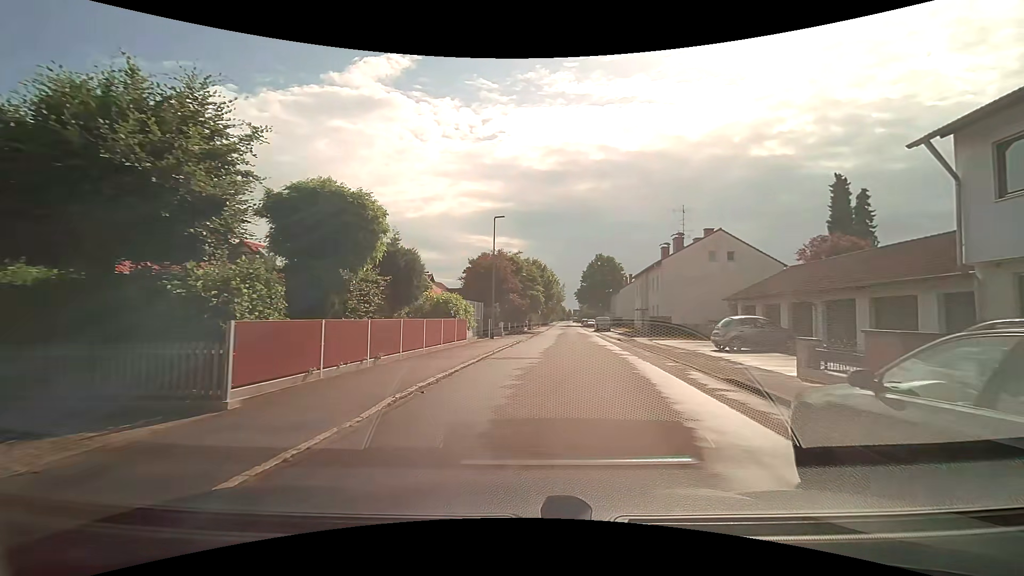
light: Day
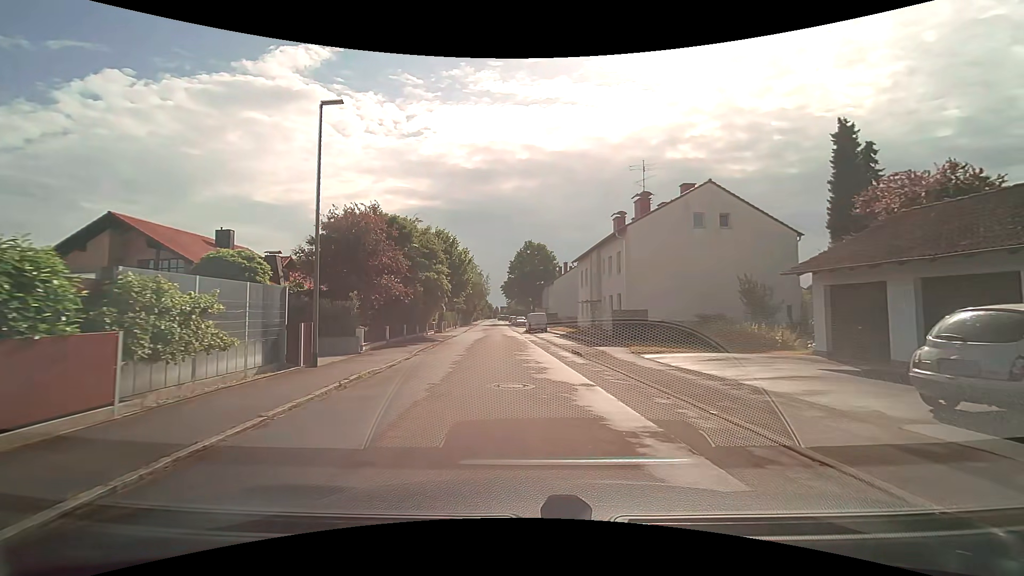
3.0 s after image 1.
(+1.6, +16.9) m; +9°
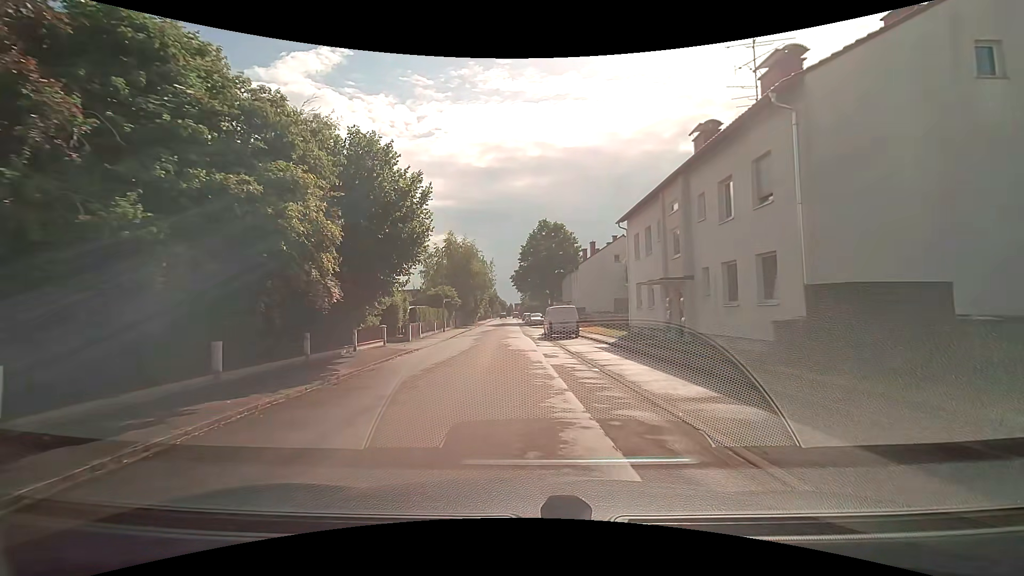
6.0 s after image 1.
(-0.2, +18.9) m; -2°
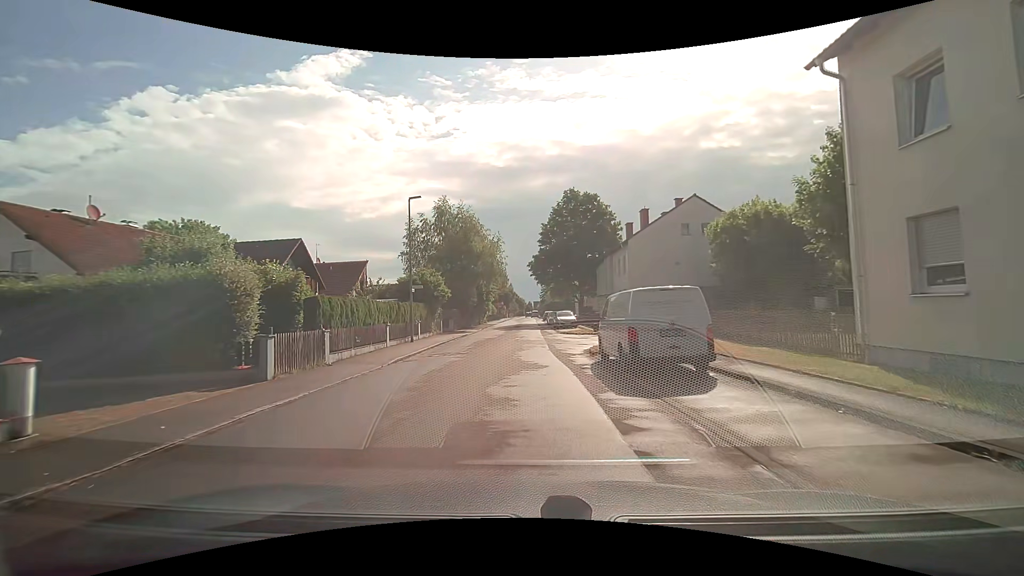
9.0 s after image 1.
(-0.6, +18.8) m; -3°
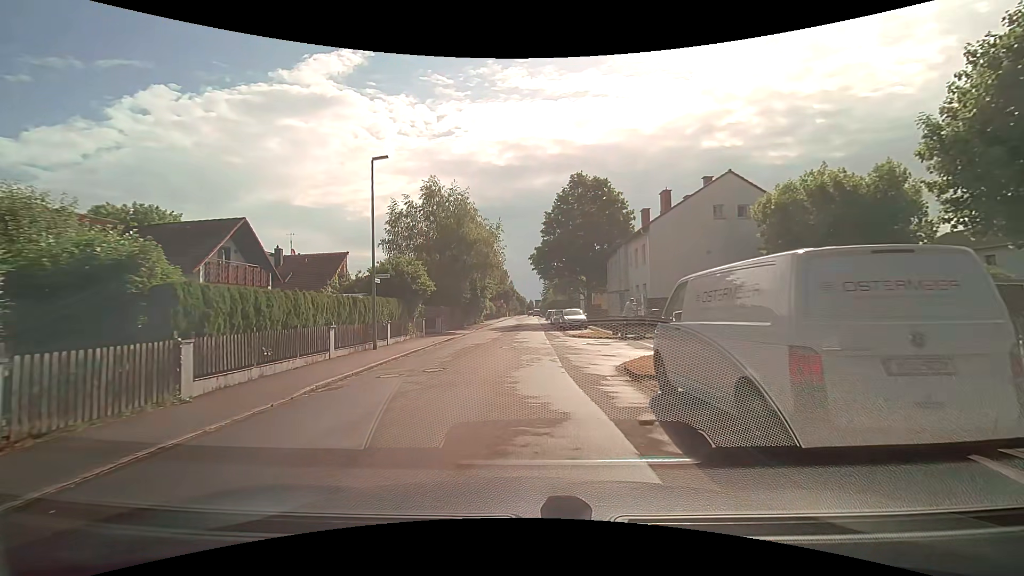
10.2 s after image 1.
(+0.1, +6.4) m; +1°
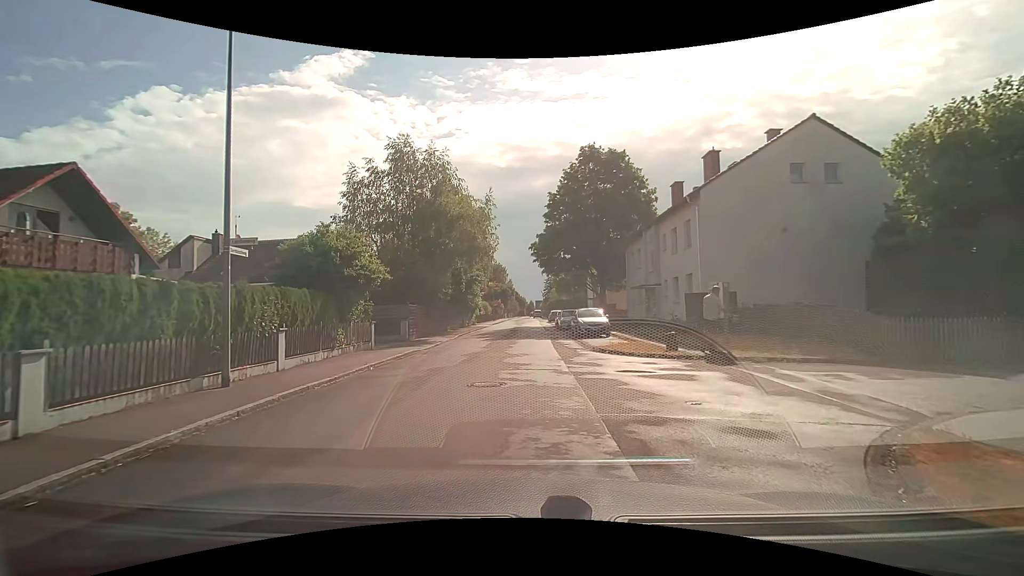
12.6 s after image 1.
(0.0, +9.5) m; +1°
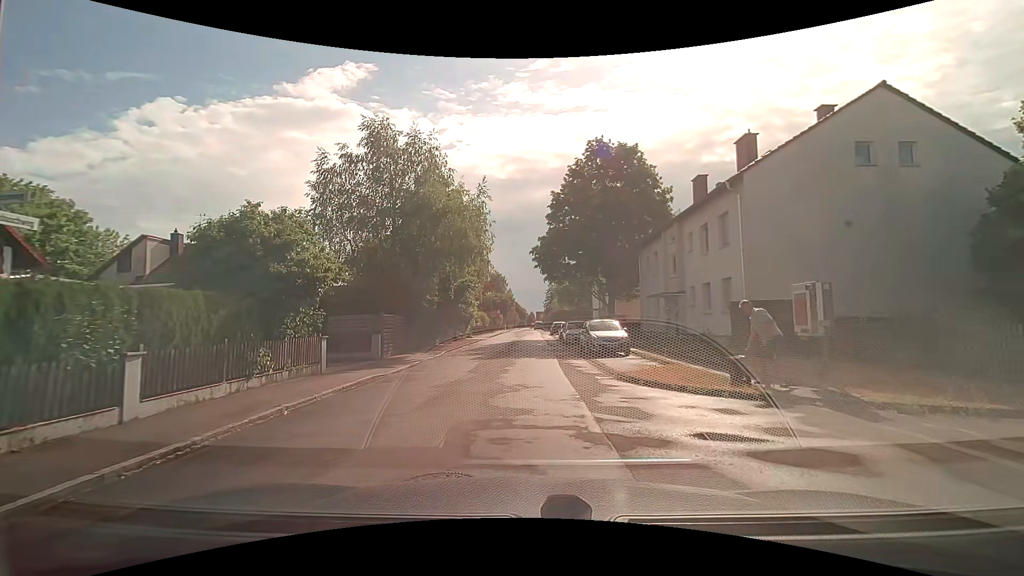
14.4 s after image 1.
(-0.1, +4.8) m; -1°
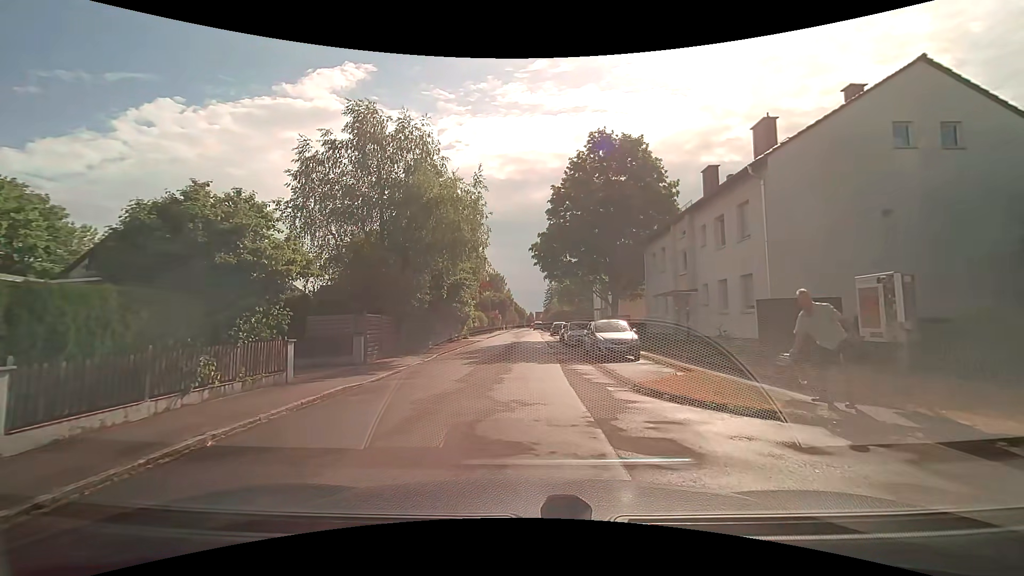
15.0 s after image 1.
(0.0, +2.1) m; 0°
(0, +10) (0, +20) (0, +30) (0, +40) (0, +50) (0, +60) (+2, +70) (+9, +76) (+19, +77) (+29, +78) m
